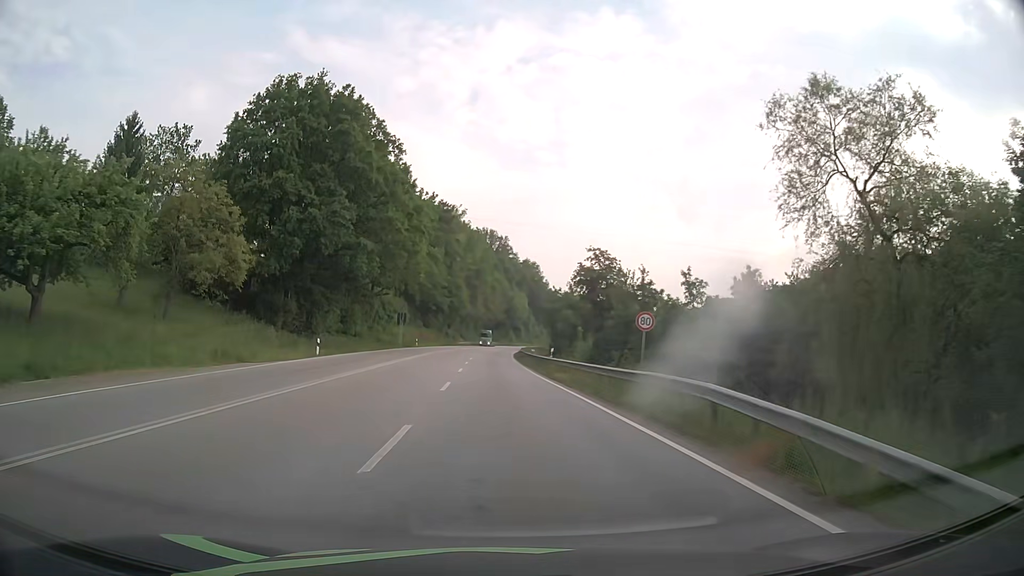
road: primary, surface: asphalt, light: Day
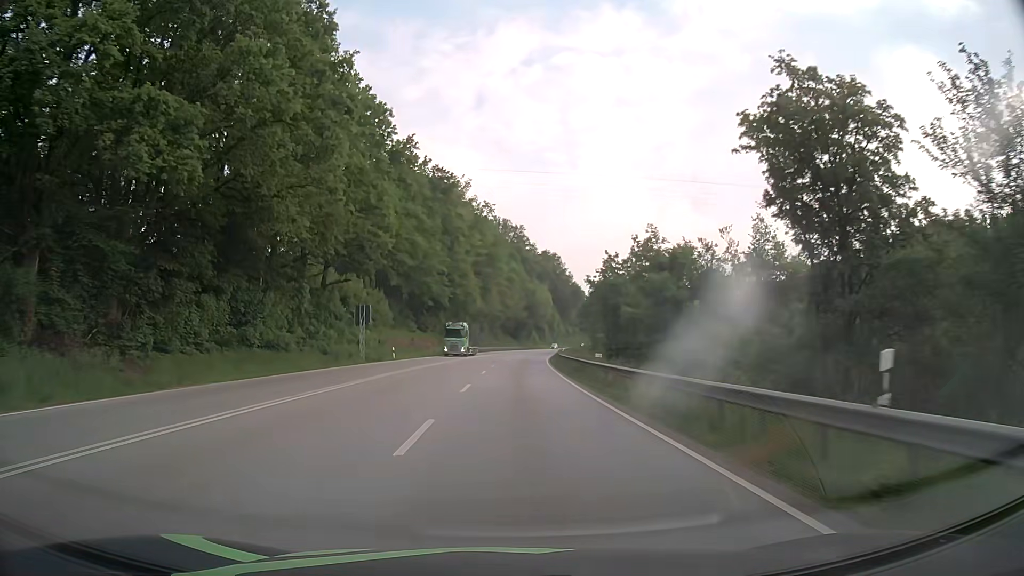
(-1.0, +34.6) m; -2°
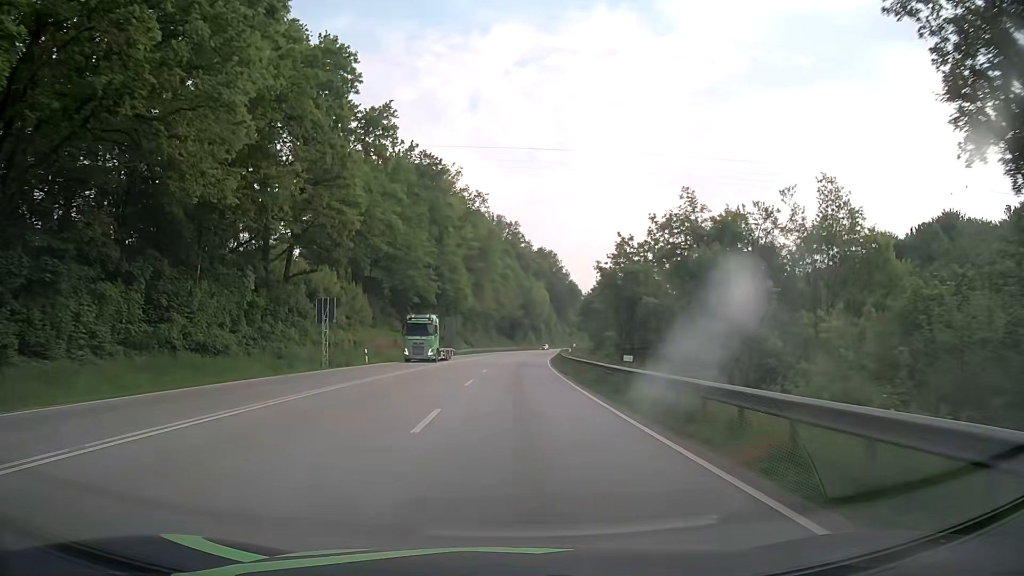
(0.0, +9.5) m; 0°
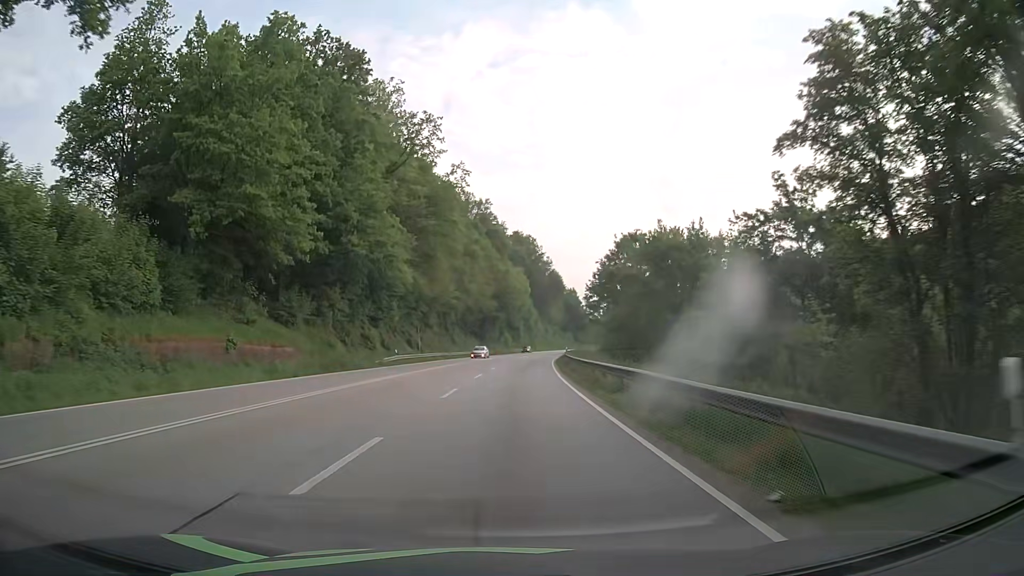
(+0.8, +41.5) m; +2°
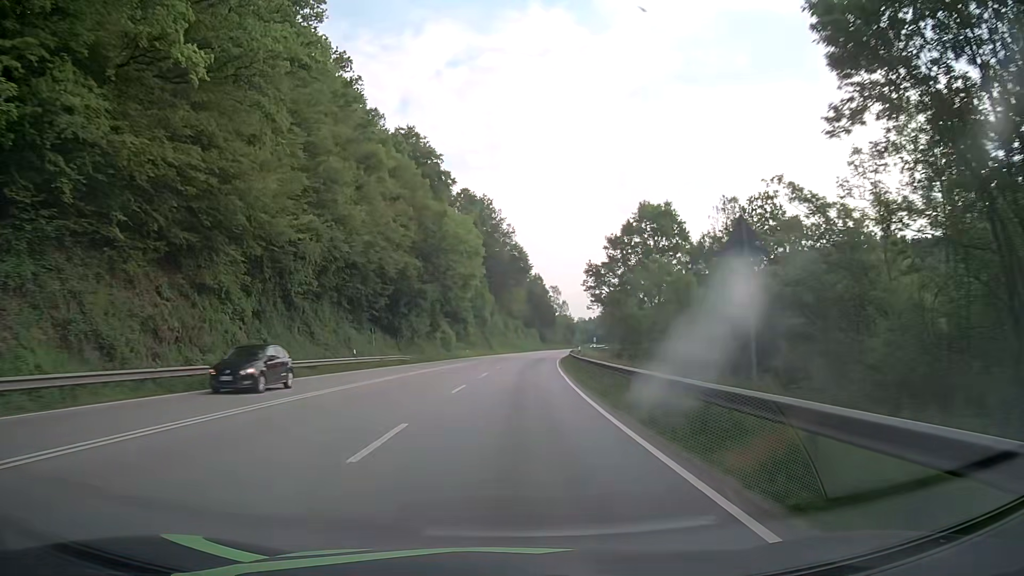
(+1.8, +57.6) m; +4°
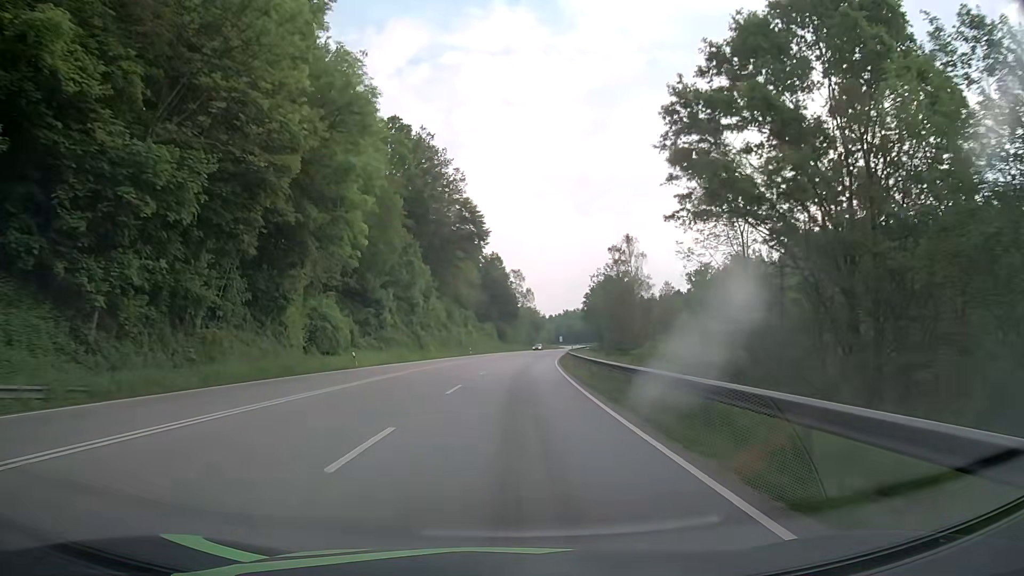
(+1.5, +48.1) m; +4°
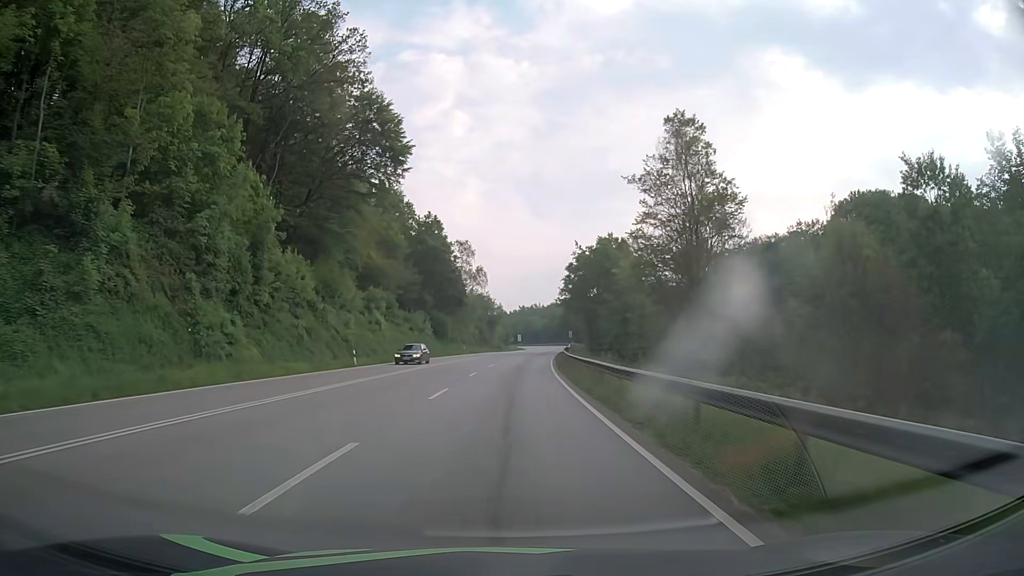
(+1.8, +49.0) m; +4°
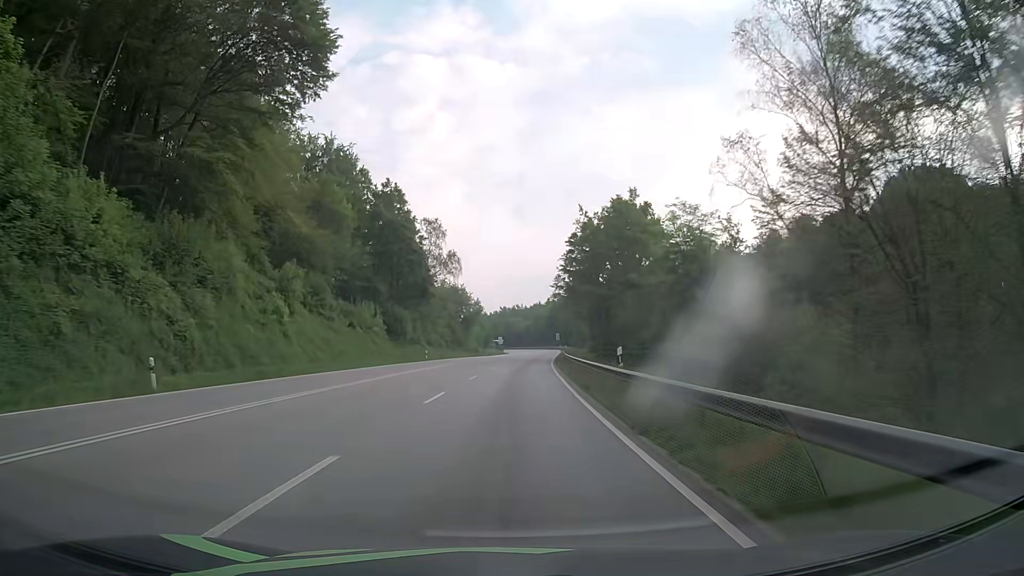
(+0.4, +24.7) m; +2°
(0, +10) (0, +20) (+1, +30) (+1, +40) (+2, +50) (+2, +60) (+3, +70) (+4, +80) (+4, +90) (+5, +100) m
